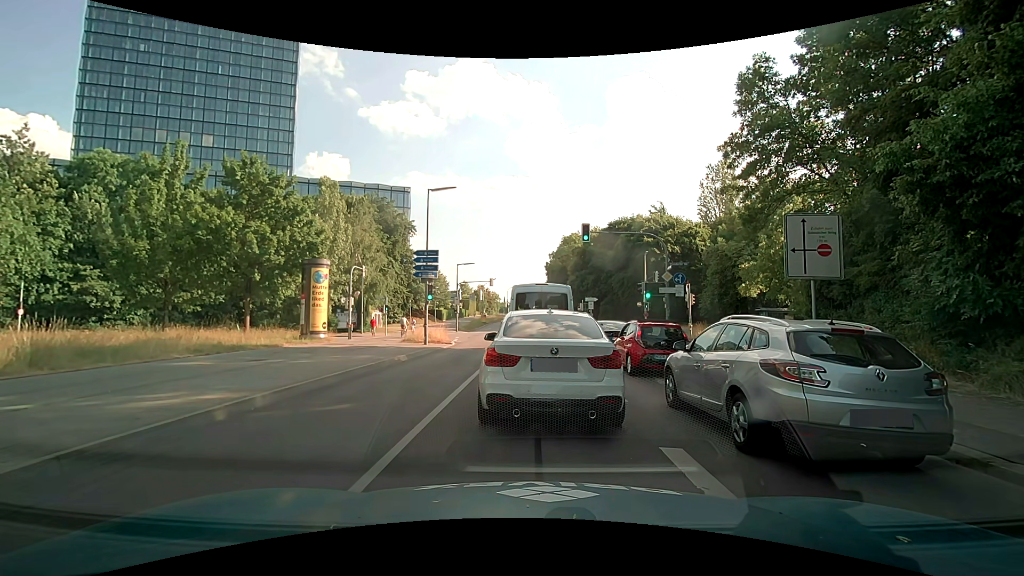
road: secondary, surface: asphalt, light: Day
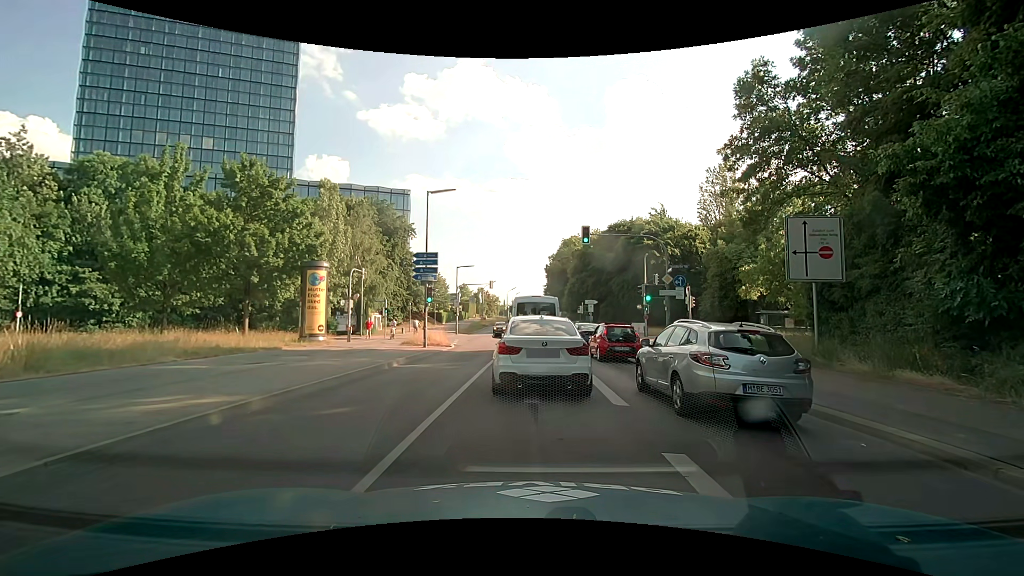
(0.0, +0.1) m; 0°
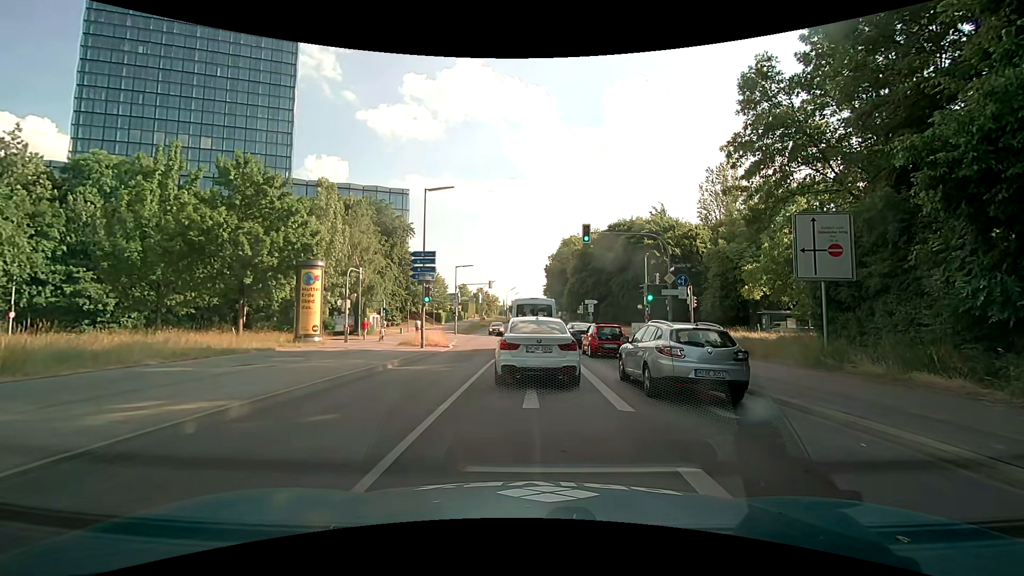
(0.0, +0.6) m; 0°
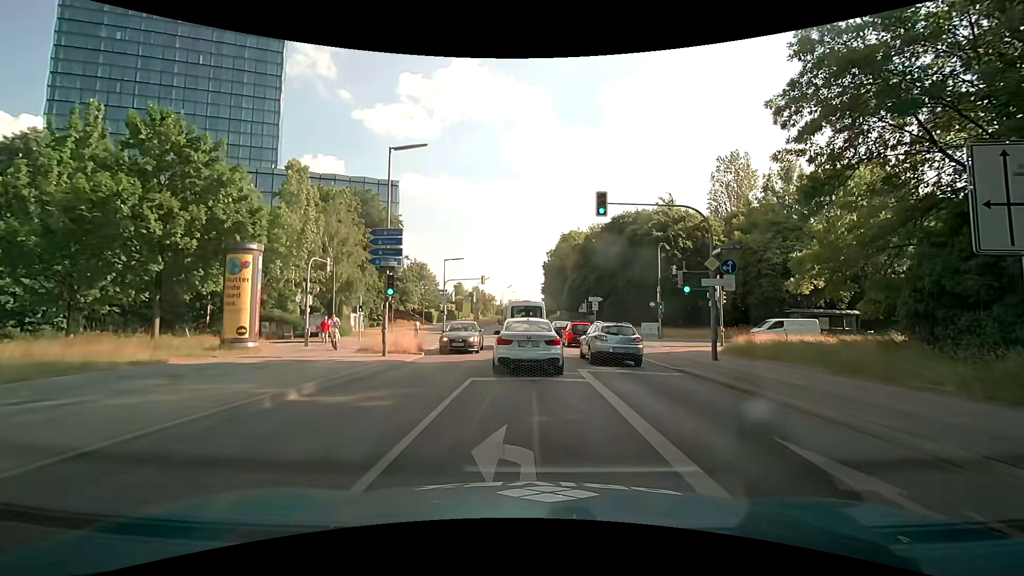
(-0.1, +6.5) m; -1°
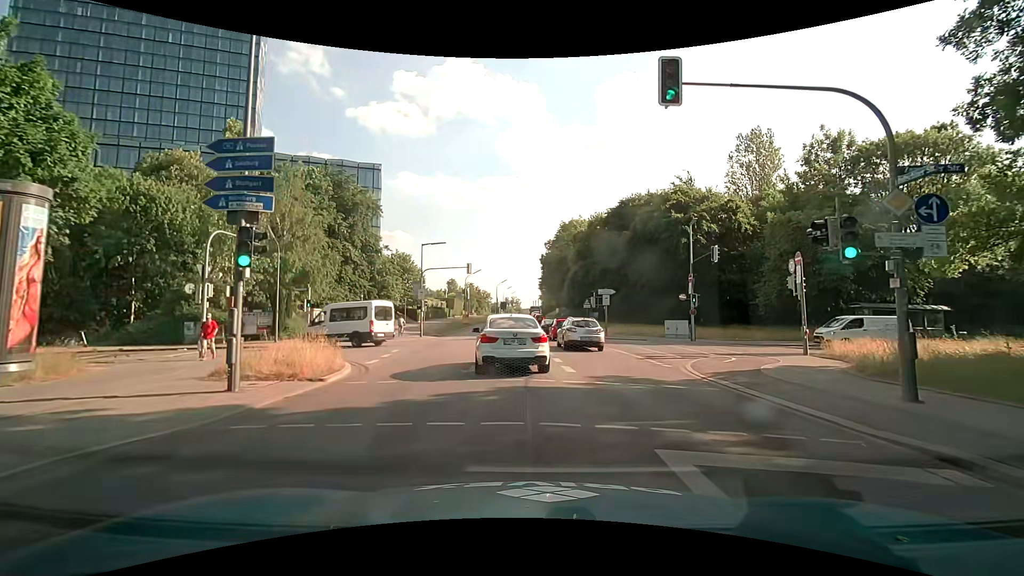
(+0.1, +9.8) m; +1°
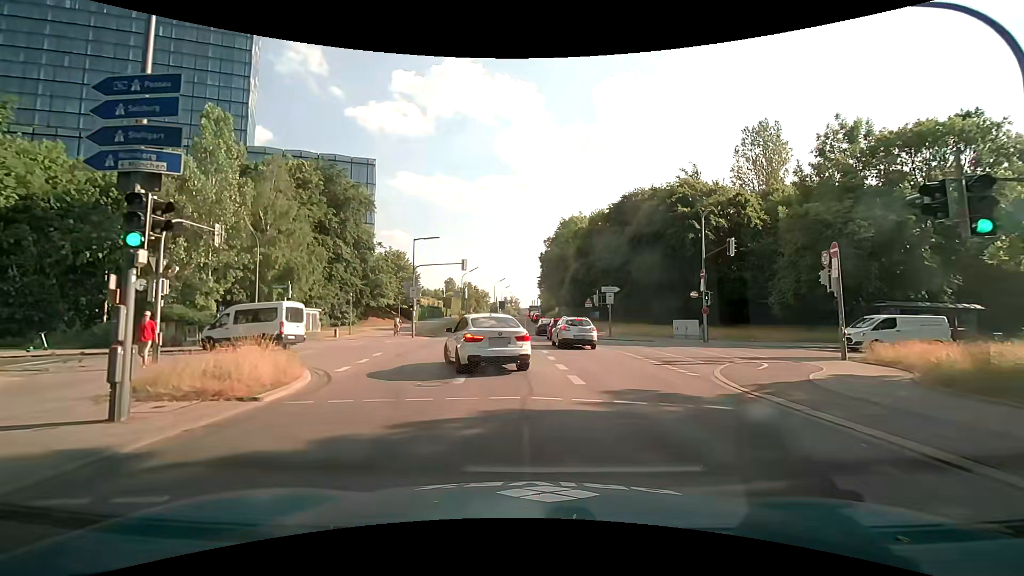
(0.0, +2.7) m; -1°
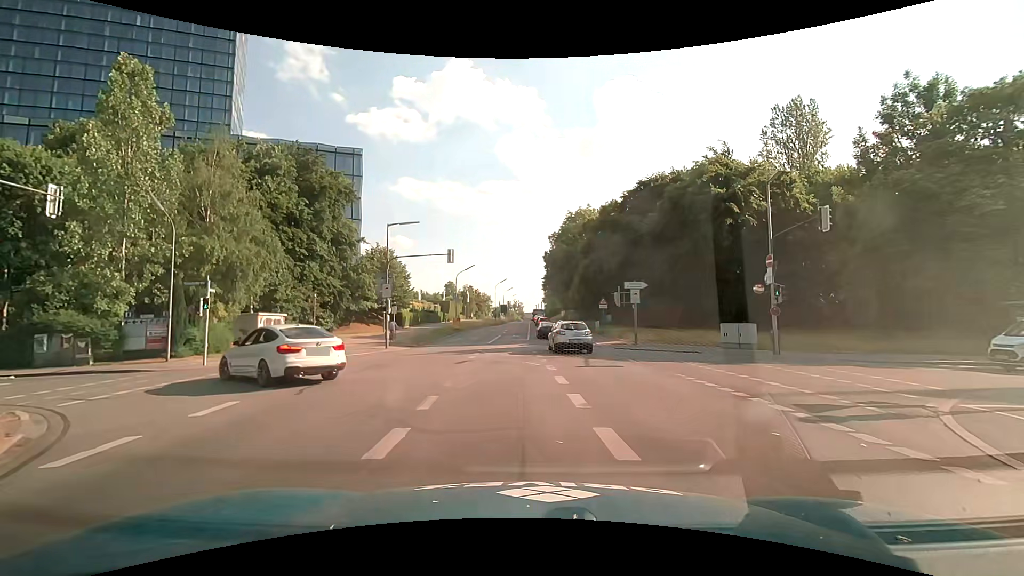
(+0.1, +8.6) m; 0°
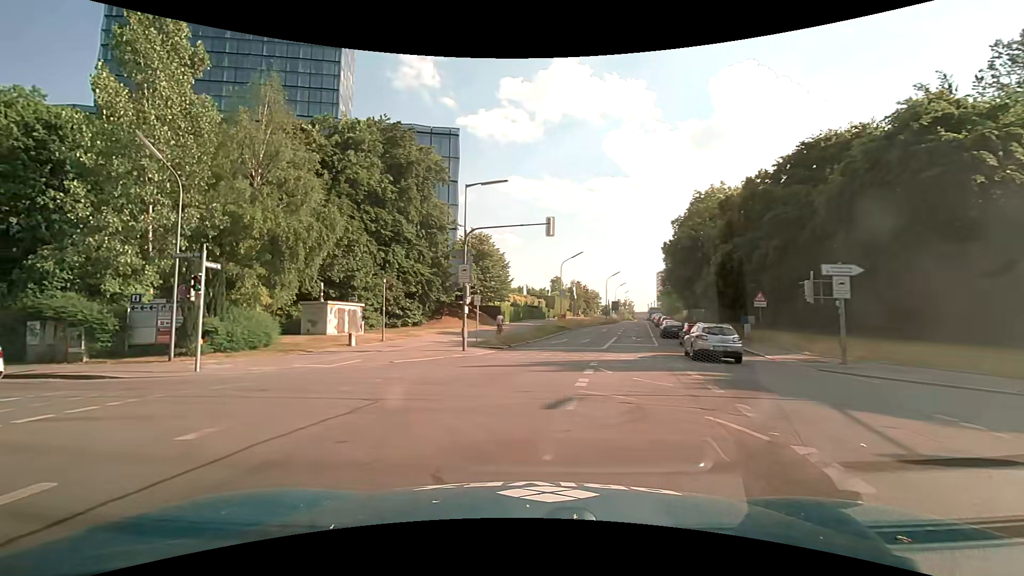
(-0.7, +9.5) m; -13°
(-3, +9) (-11, +15) (-21, +16) (-31, +13) (-38, +6) (-45, -1) (-51, -9) (-58, -17) (-64, -25) (-70, -33) m
